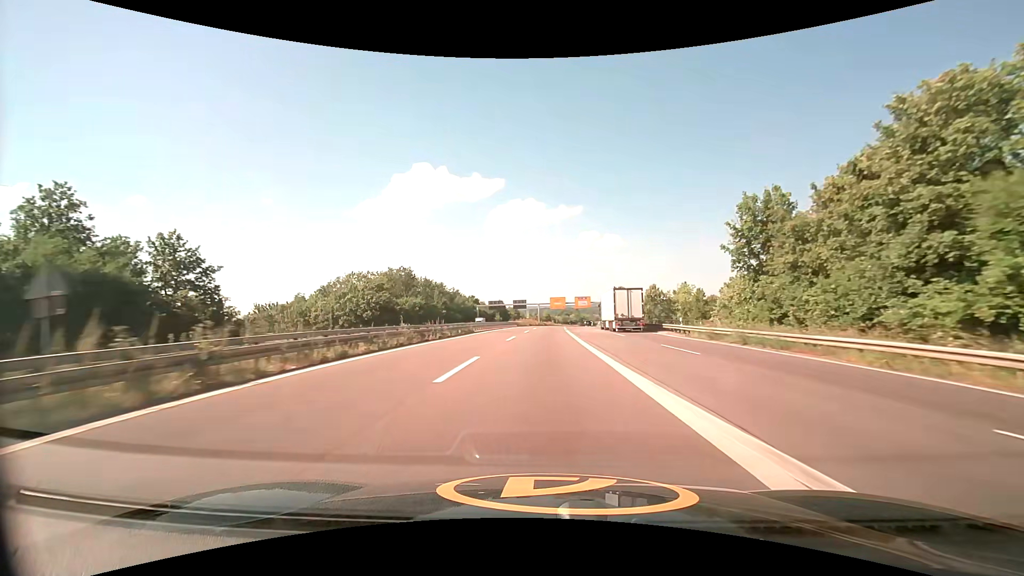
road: trunk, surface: asphalt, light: Day
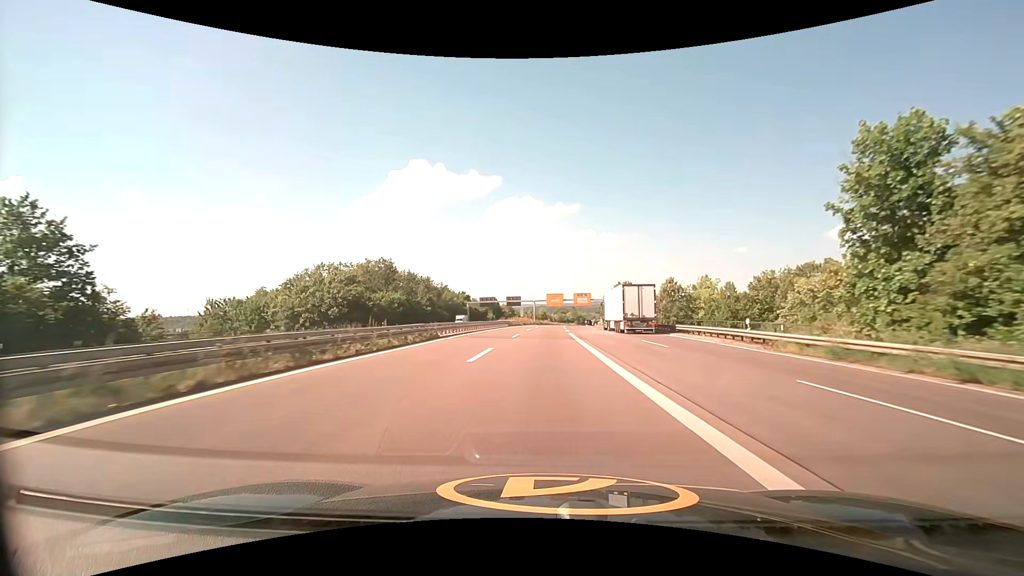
(0.0, +13.4) m; +1°
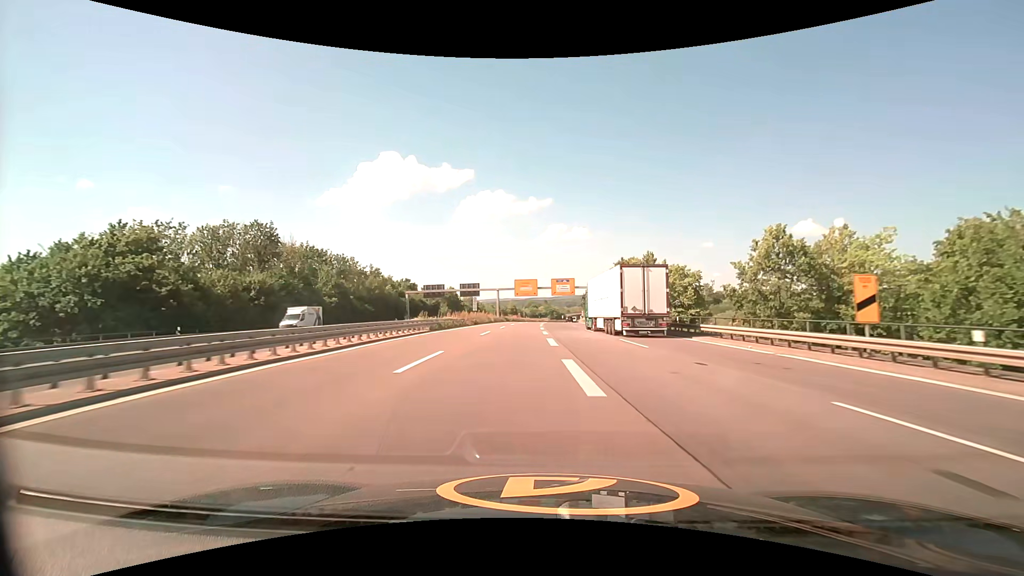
(+1.0, +39.7) m; +3°
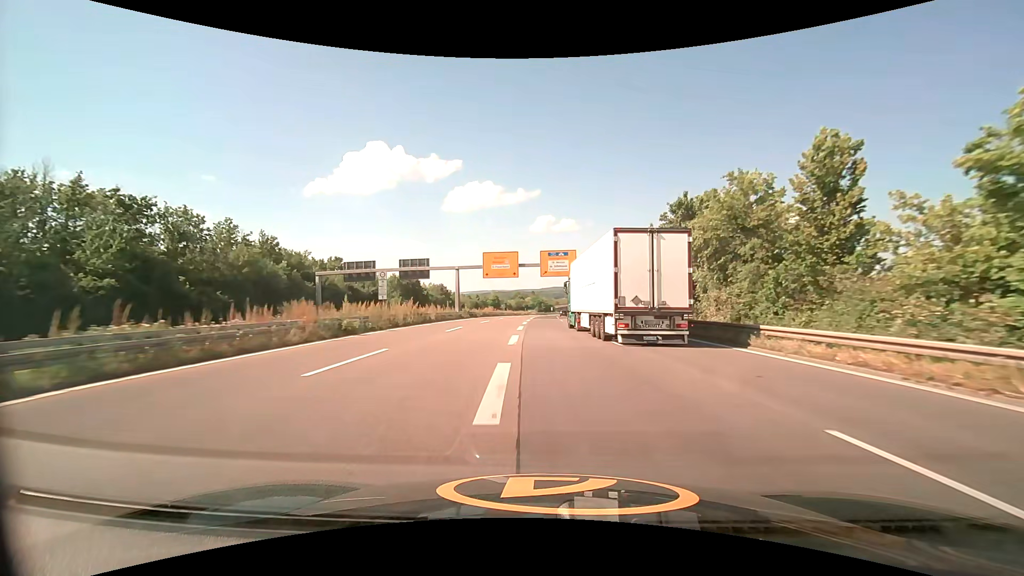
(+0.6, +38.0) m; +1°
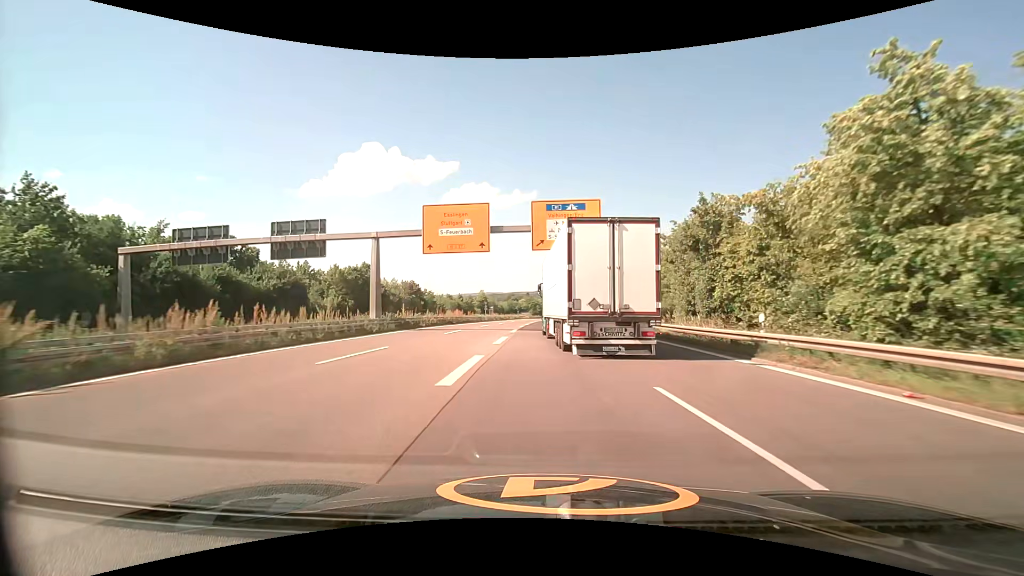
(+0.4, +32.1) m; +1°
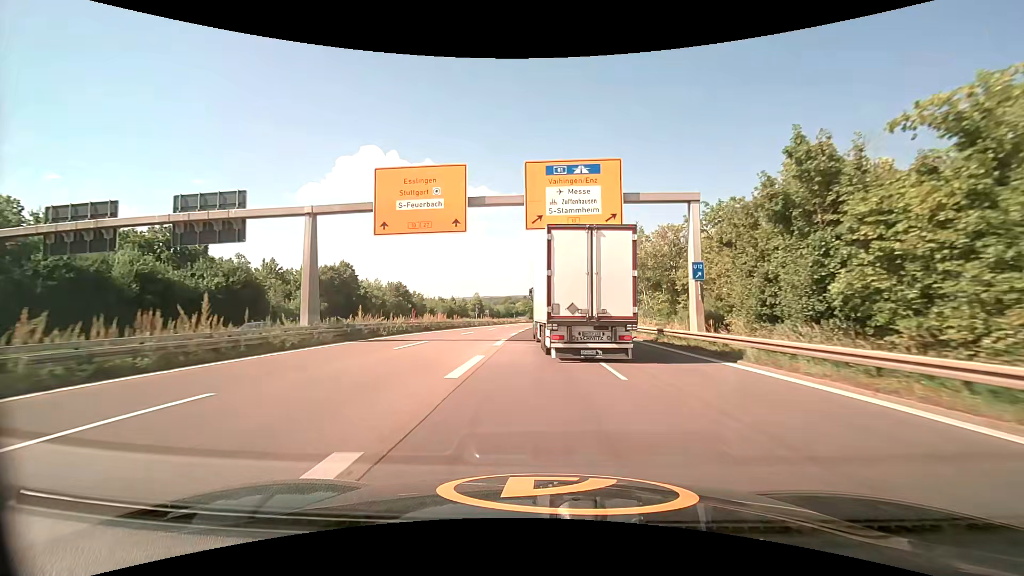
(0.0, +10.2) m; 0°
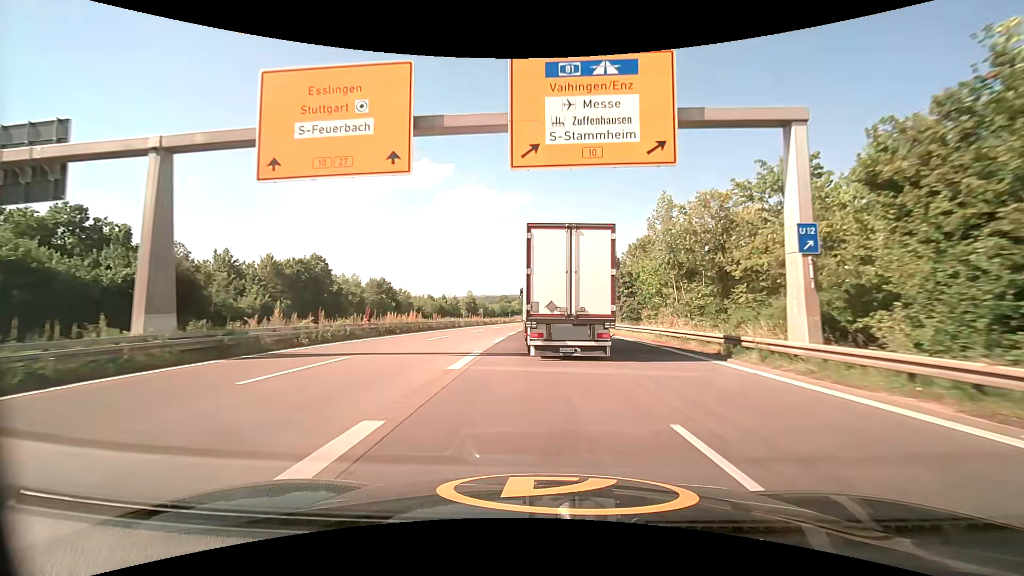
(0.0, +10.7) m; 0°
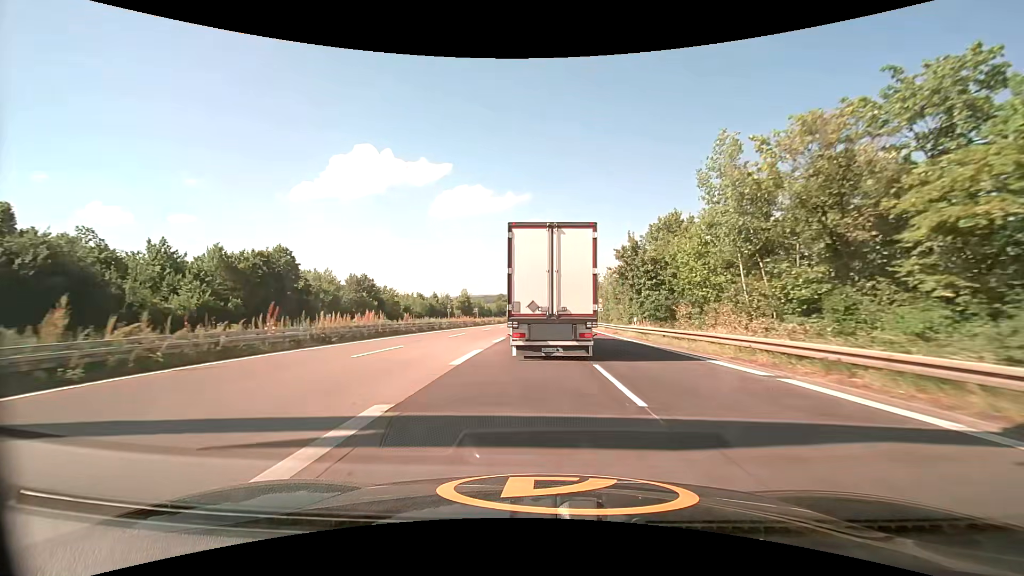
(0.0, +11.1) m; 0°
(0, +10) (0, +20) (0, +30) (0, +40) (+1, +50) (+1, +60) (+2, +70) (+3, +80) (+3, +90) (+4, +100) m
